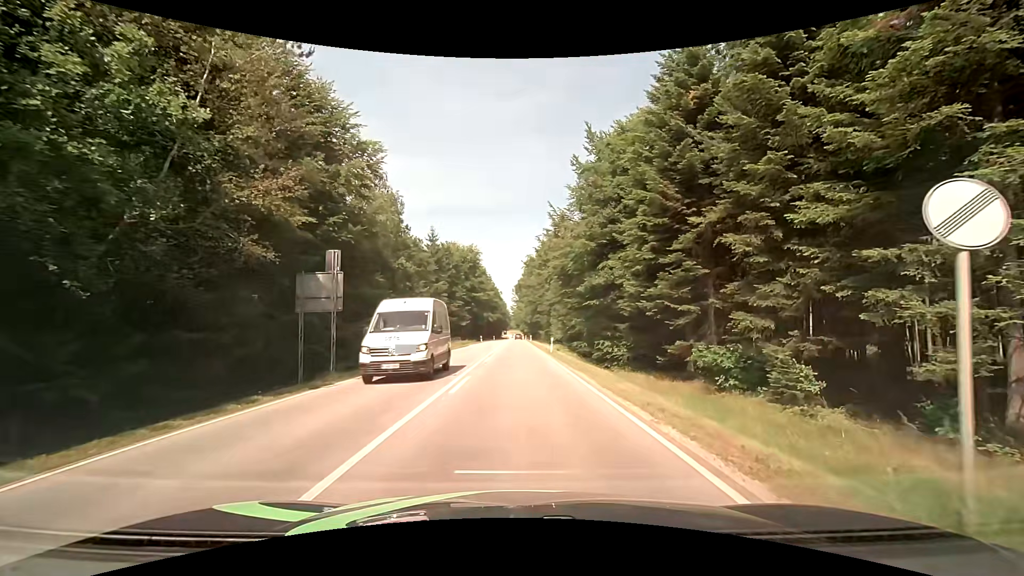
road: secondary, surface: asphalt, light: Day
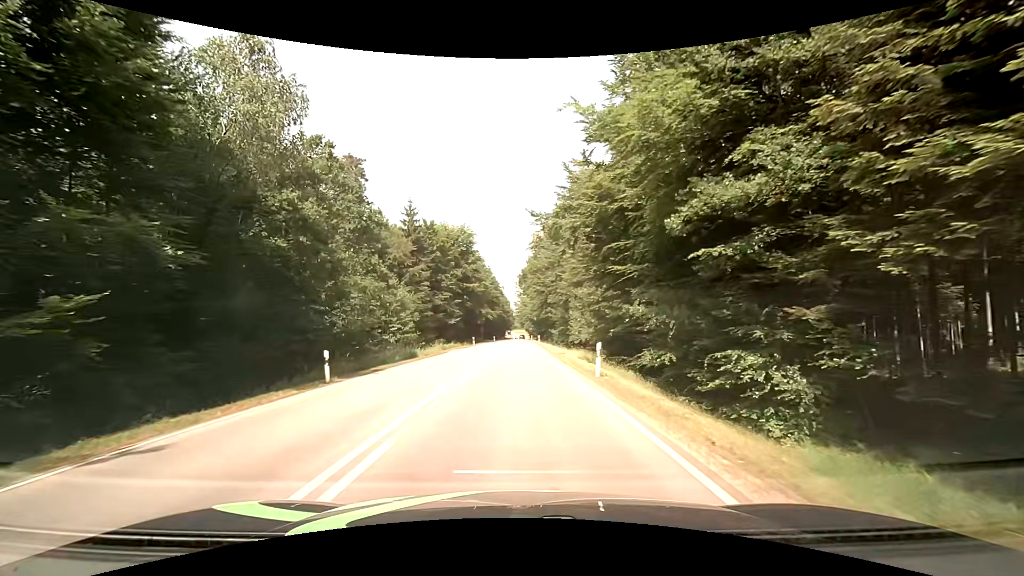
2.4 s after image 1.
(-0.2, +21.5) m; -2°
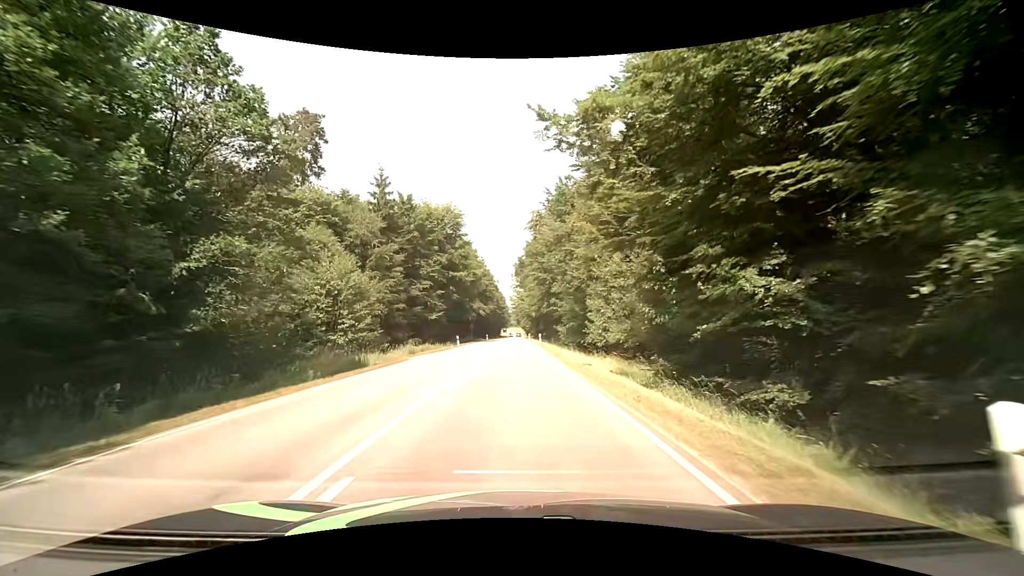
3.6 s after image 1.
(+0.1, +13.6) m; +1°
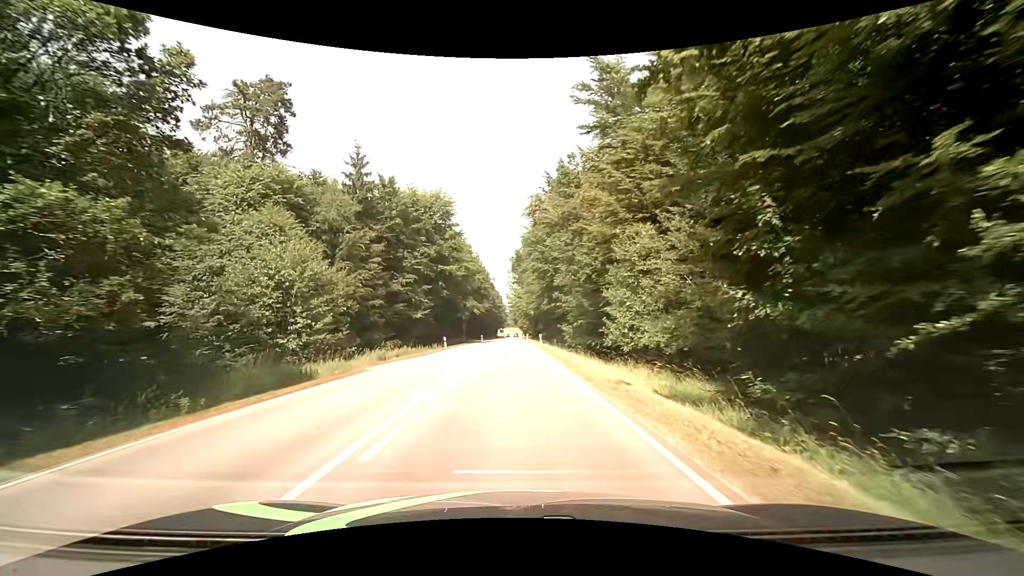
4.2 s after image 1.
(-0.1, +7.5) m; -1°
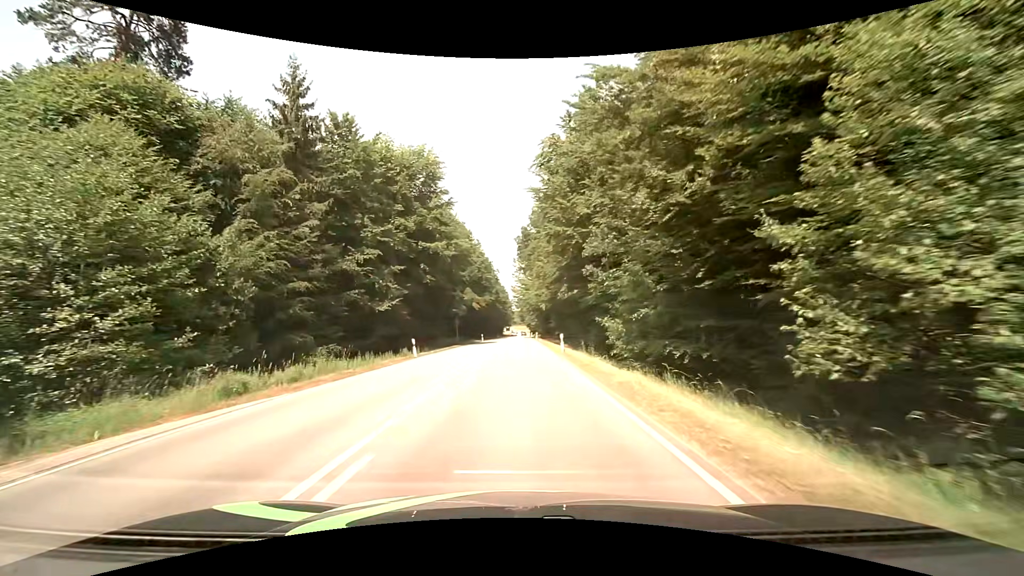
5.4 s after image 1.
(0.0, +16.0) m; -1°
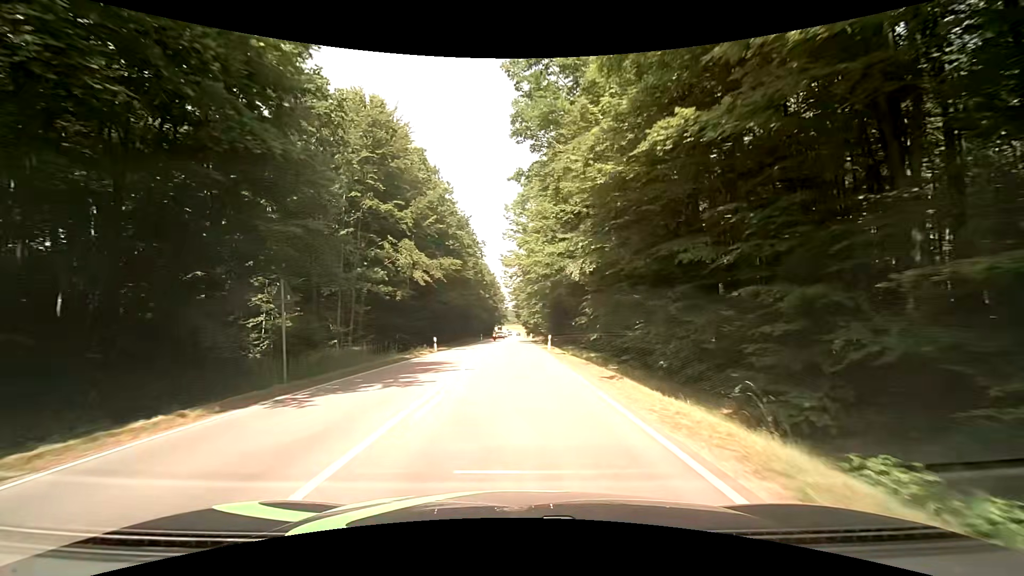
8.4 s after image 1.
(+0.1, +41.8) m; 0°
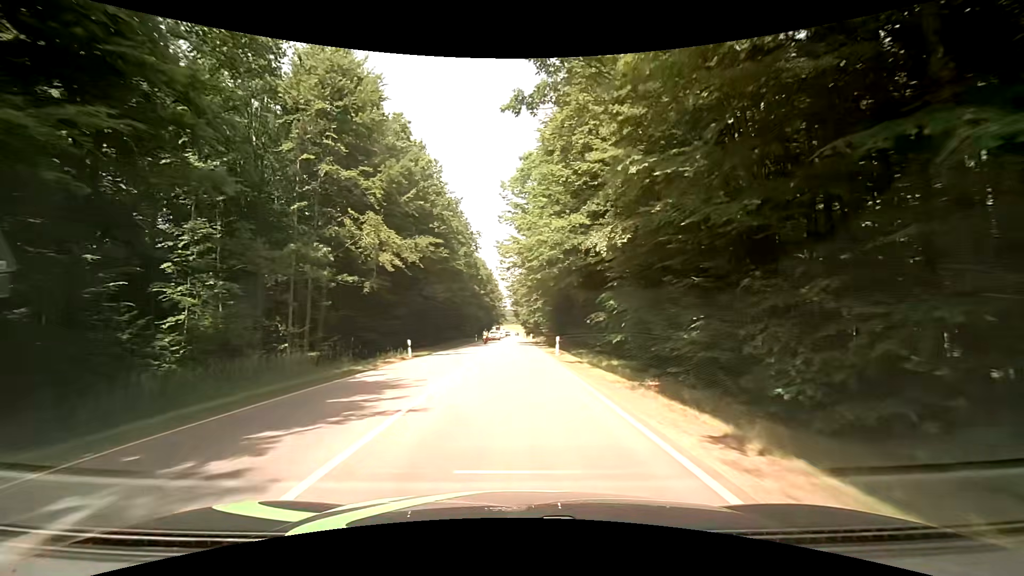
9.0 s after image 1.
(+0.2, +8.7) m; +1°
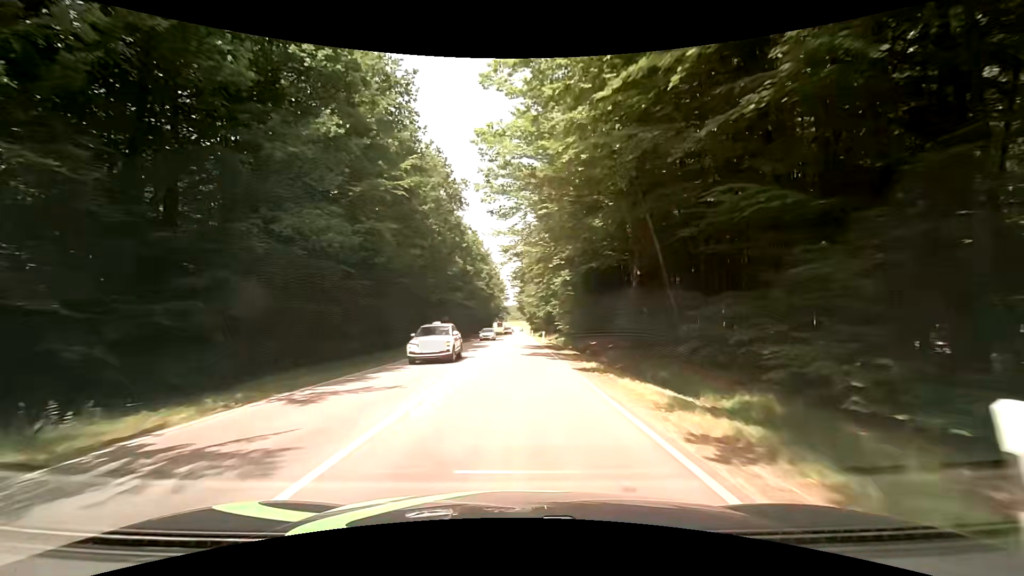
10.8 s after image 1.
(-0.1, +27.0) m; -1°
(0, +10) (0, +20) (0, +30) (0, +40) (0, +50) (0, +60) (+1, +70) (+1, +80) (+1, +90) (+1, +100) m
